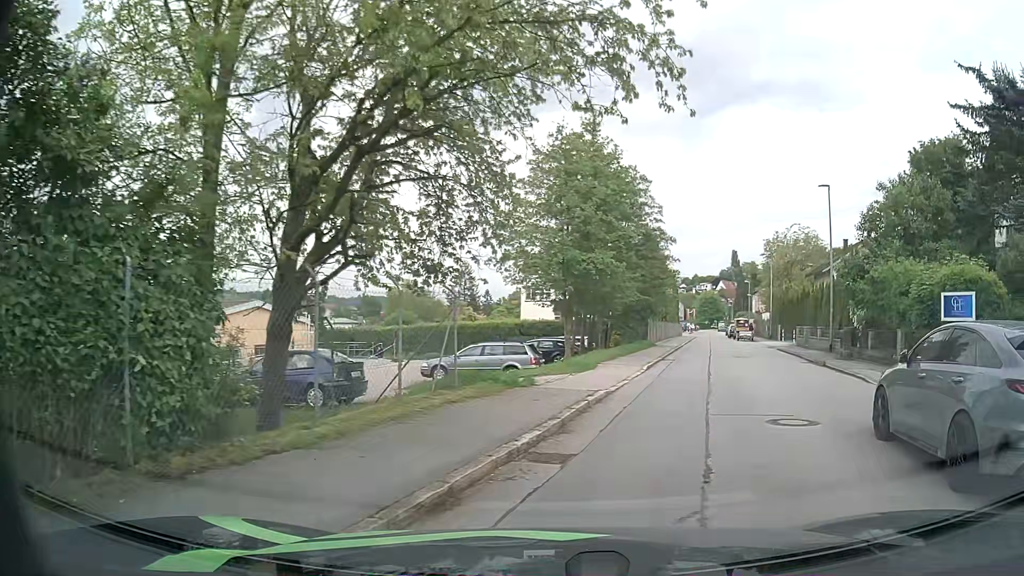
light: Day
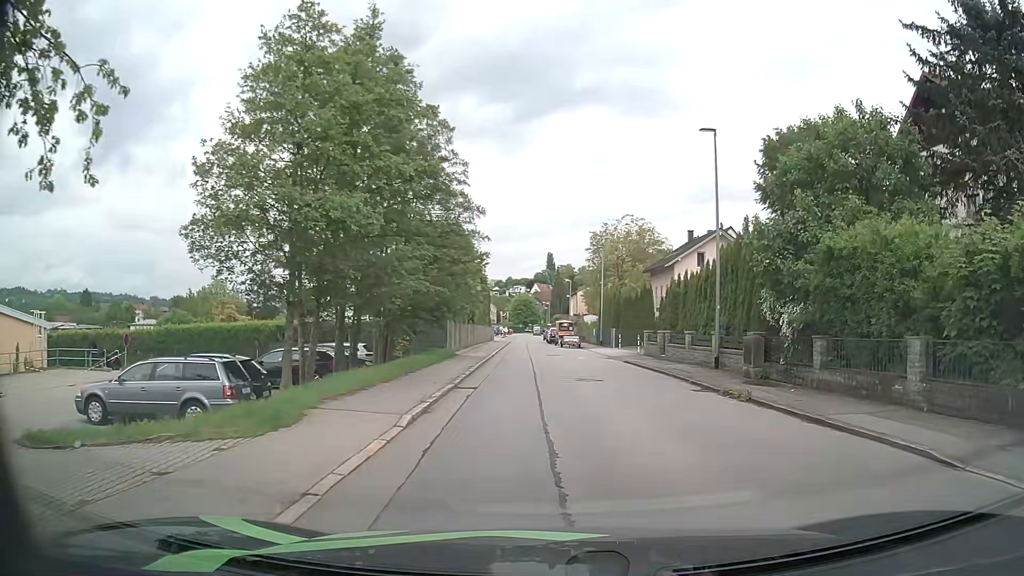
(+2.2, +10.9) m; +18°
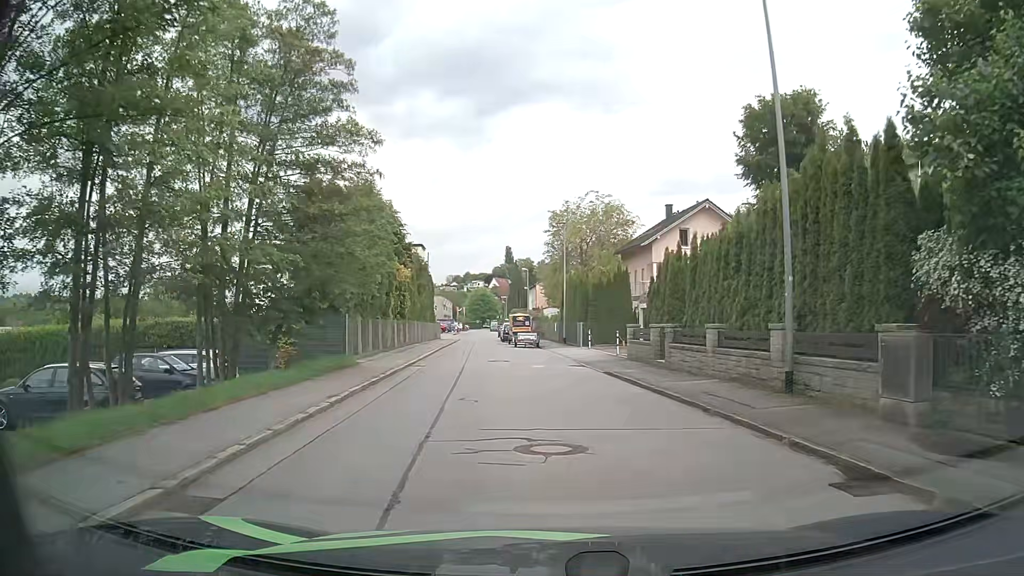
(+0.5, +10.8) m; +4°
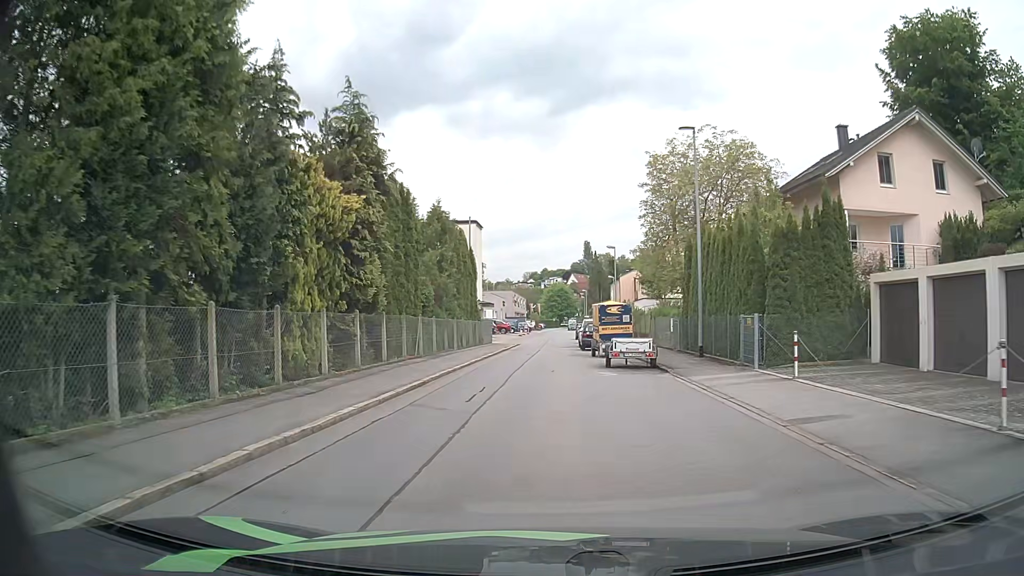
(-1.3, +22.0) m; -7°
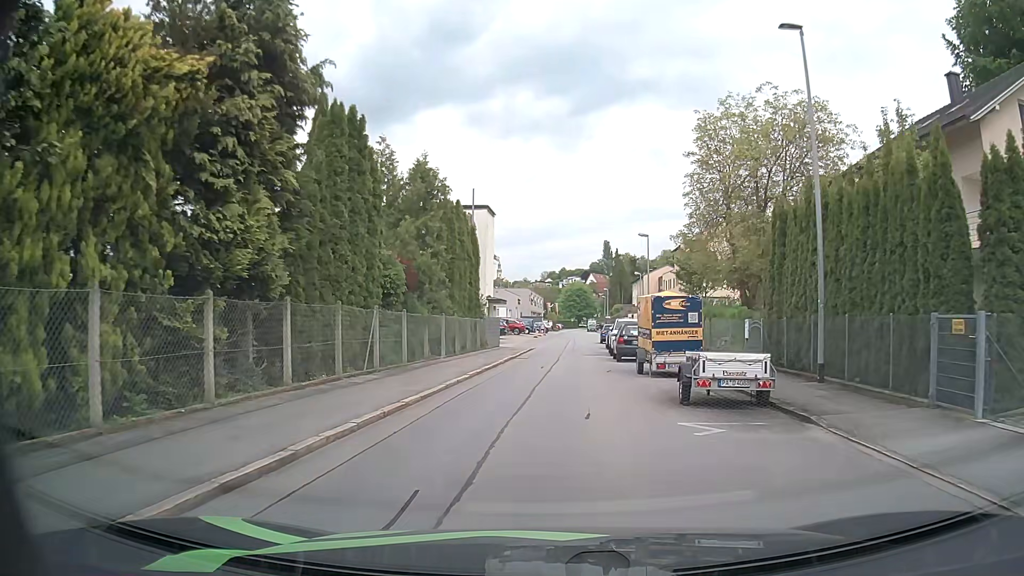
(-0.2, +9.3) m; -2°
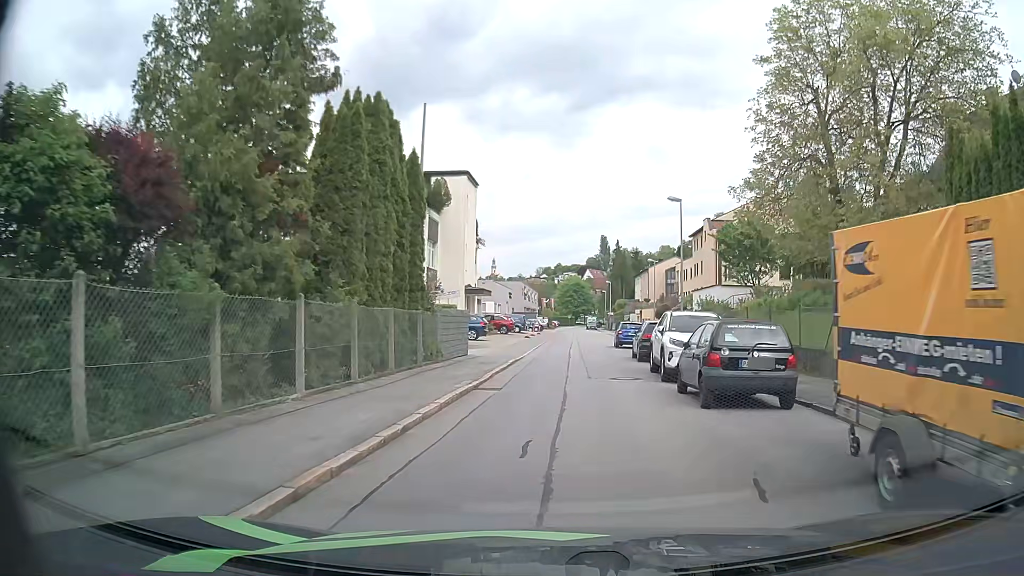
(0.0, +14.3) m; 0°
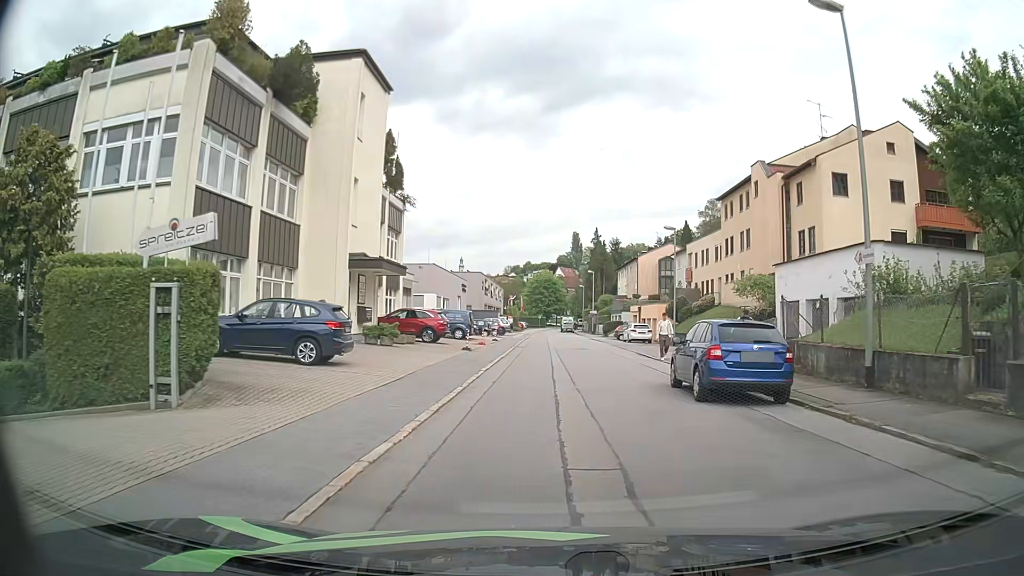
(+0.5, +25.0) m; +3°
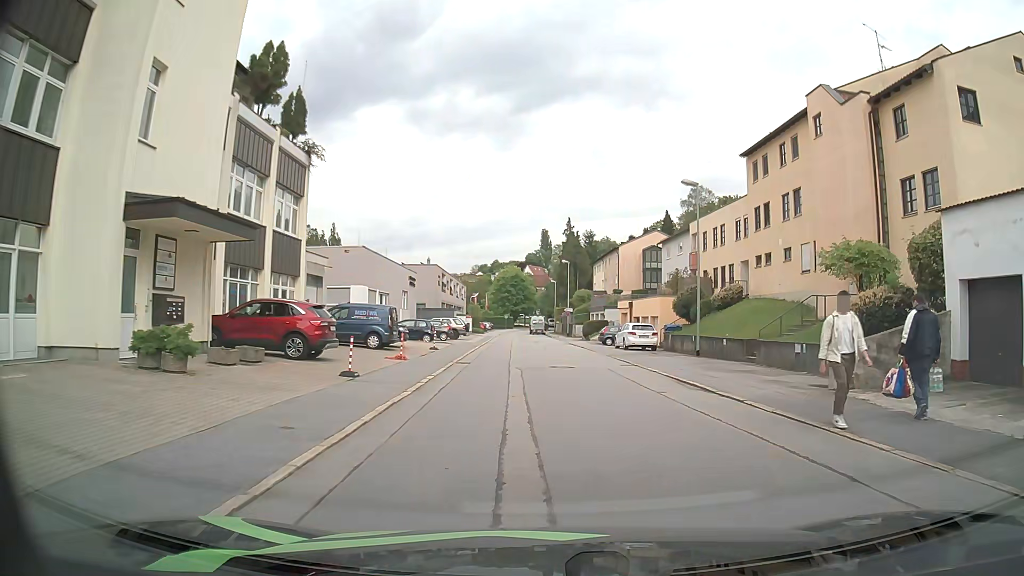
(0.0, +14.7) m; +1°
(0, +10) (+1, +20) (+1, +30) (0, +40) (0, +50) (-1, +60) (-2, +70) (-3, +80) (-4, +90) (-4, +100) m
